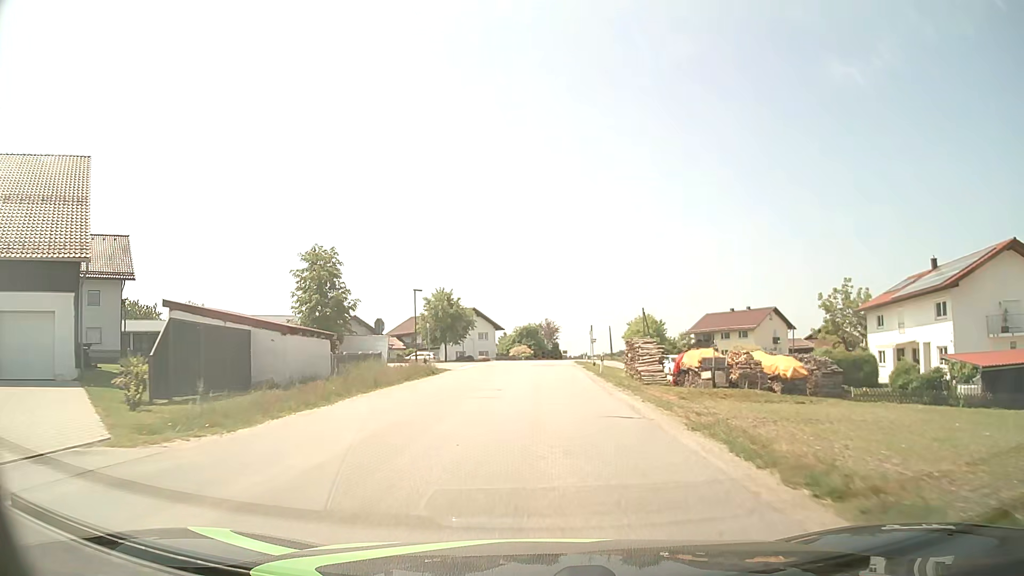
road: tertiary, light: Day
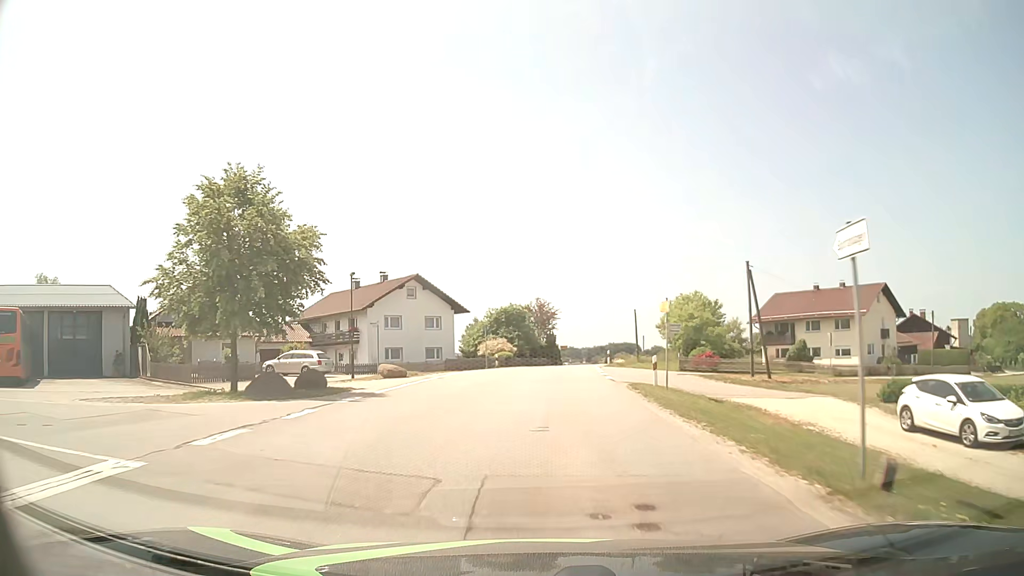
(+0.2, +38.0) m; +1°
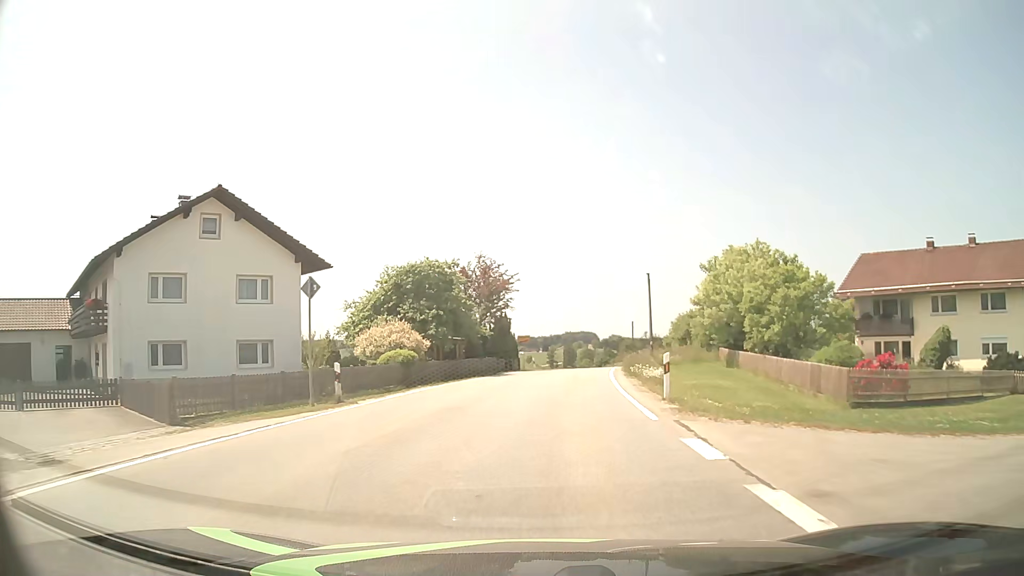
(+0.8, +30.3) m; +3°
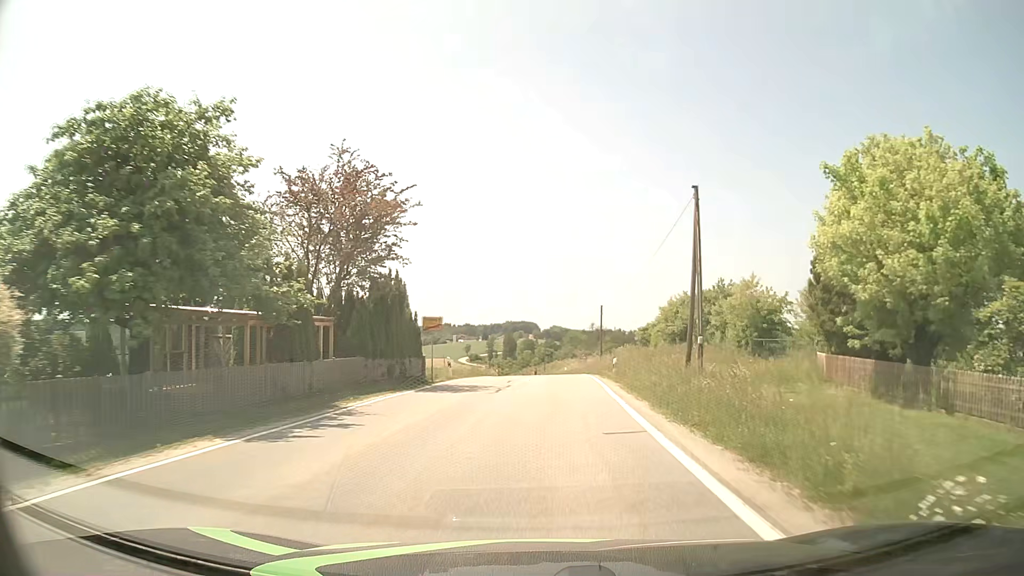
(+1.0, +22.8) m; +5°
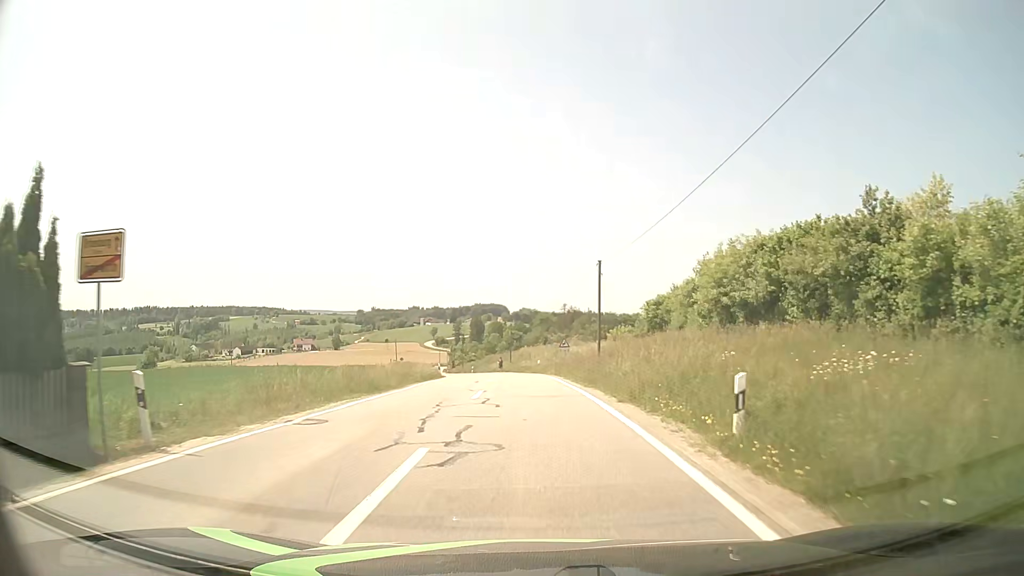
(+0.8, +22.2) m; +3°
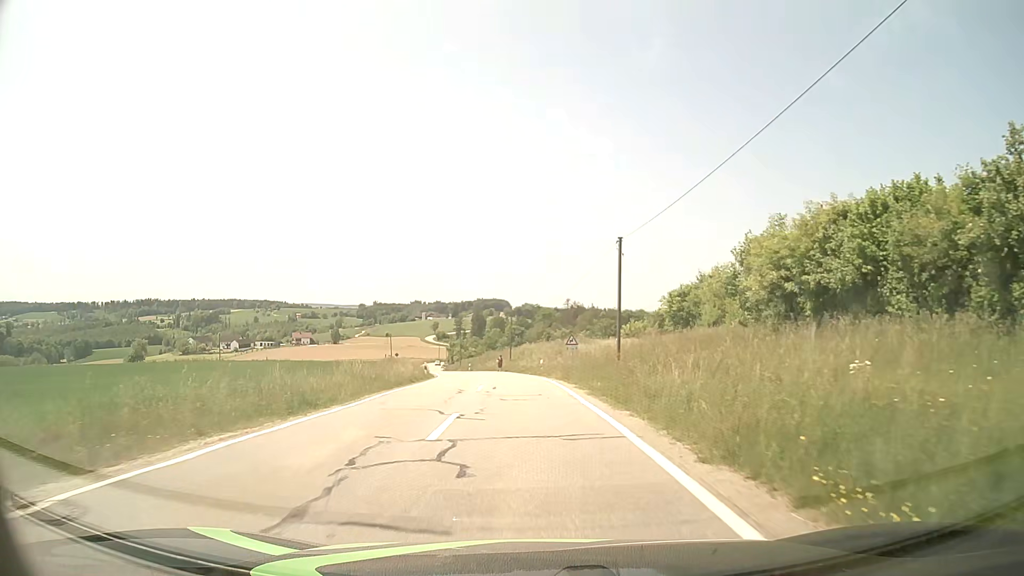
(0.0, +7.0) m; -1°
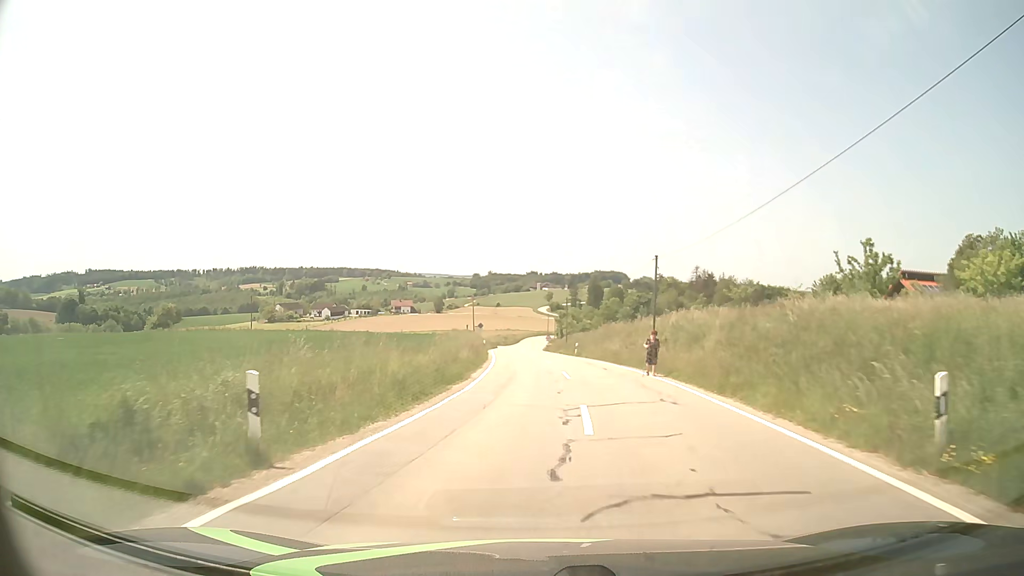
(-2.2, +35.7) m; -10°
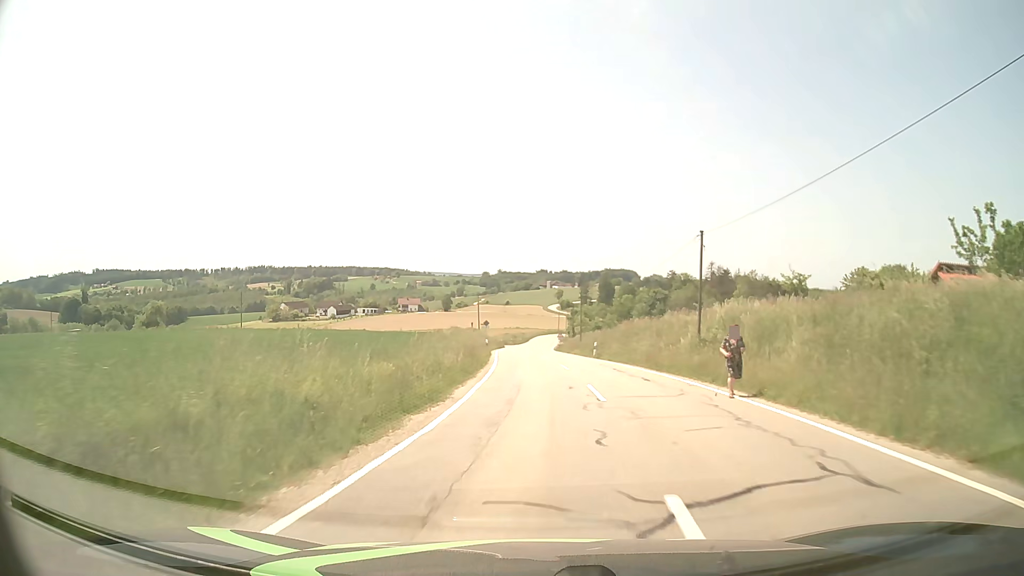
(-0.1, +7.9) m; -1°
(0, +10) (0, +20) (0, +30) (0, +40) (0, +50) (+1, +60) (+1, +70) (+1, +80) (+1, +90) (+1, +100) m
